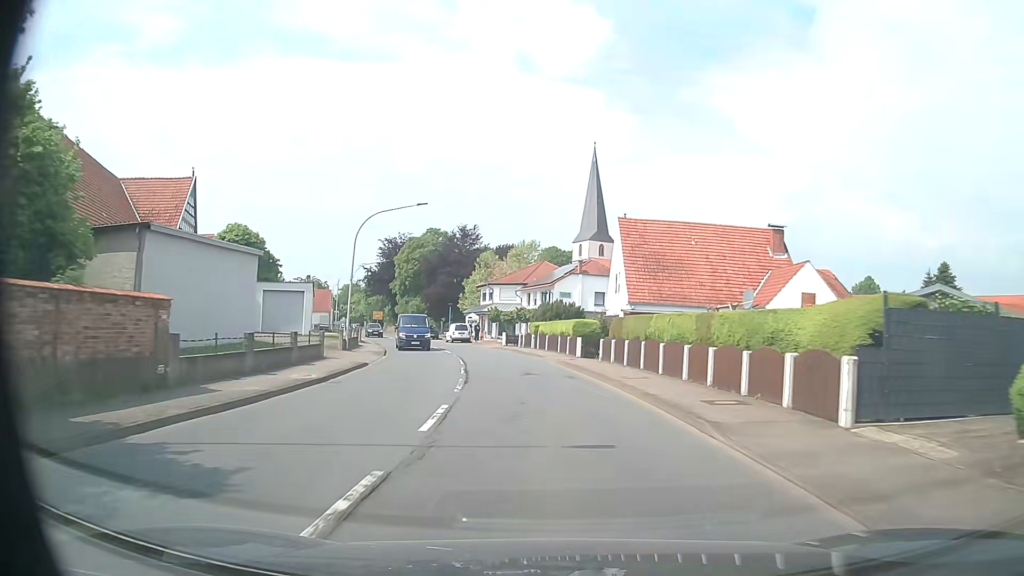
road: primary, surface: asphalt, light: Day
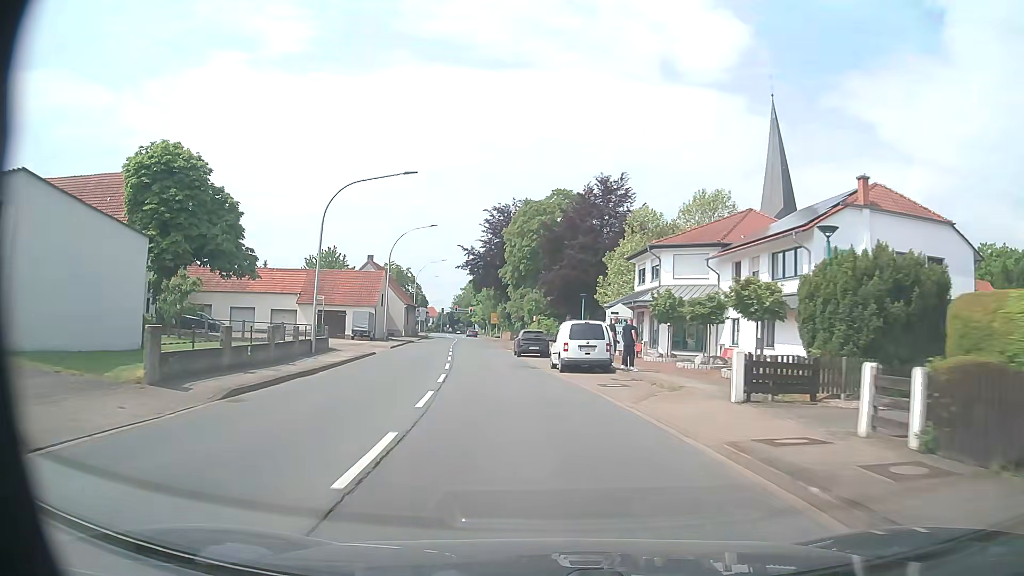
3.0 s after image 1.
(-3.8, +39.9) m; -12°
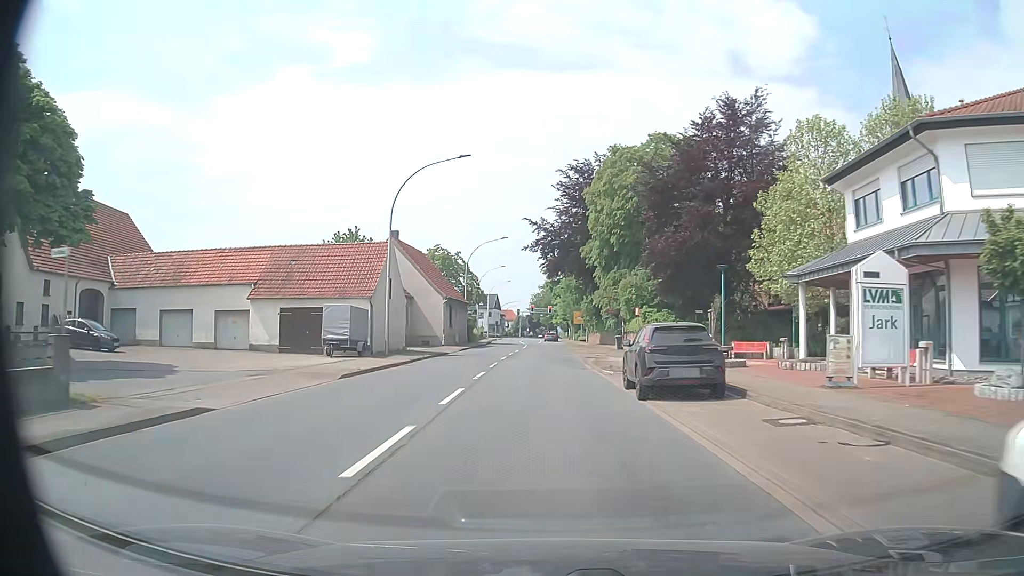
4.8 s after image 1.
(-1.7, +24.1) m; -7°
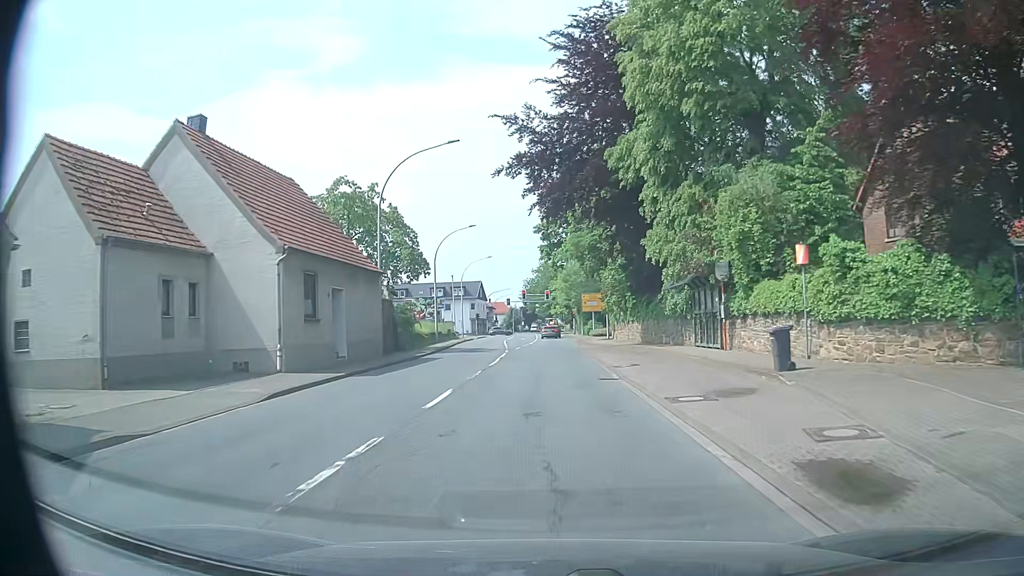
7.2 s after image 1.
(-0.3, +31.9) m; 0°
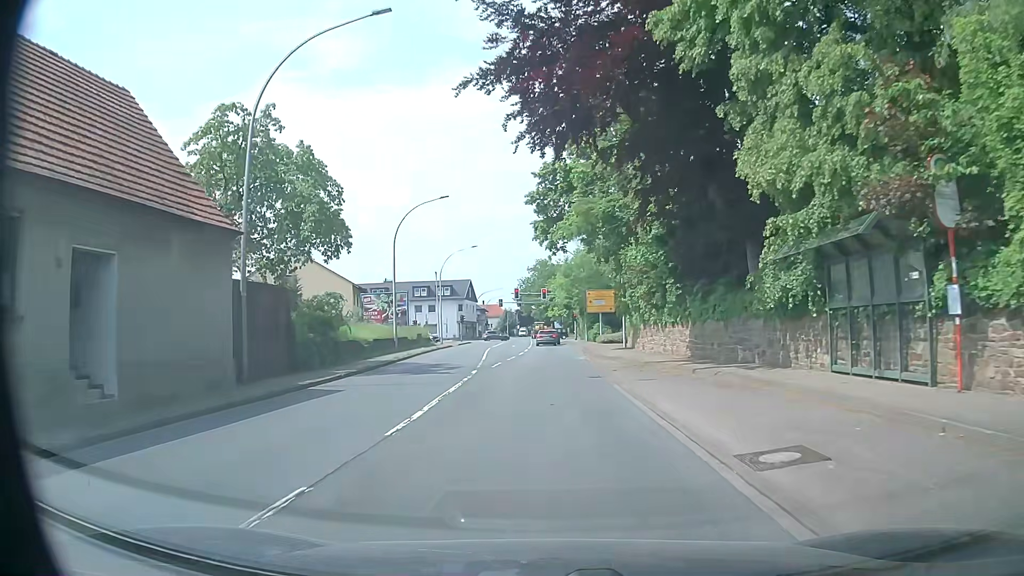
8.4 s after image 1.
(+0.1, +14.2) m; 0°
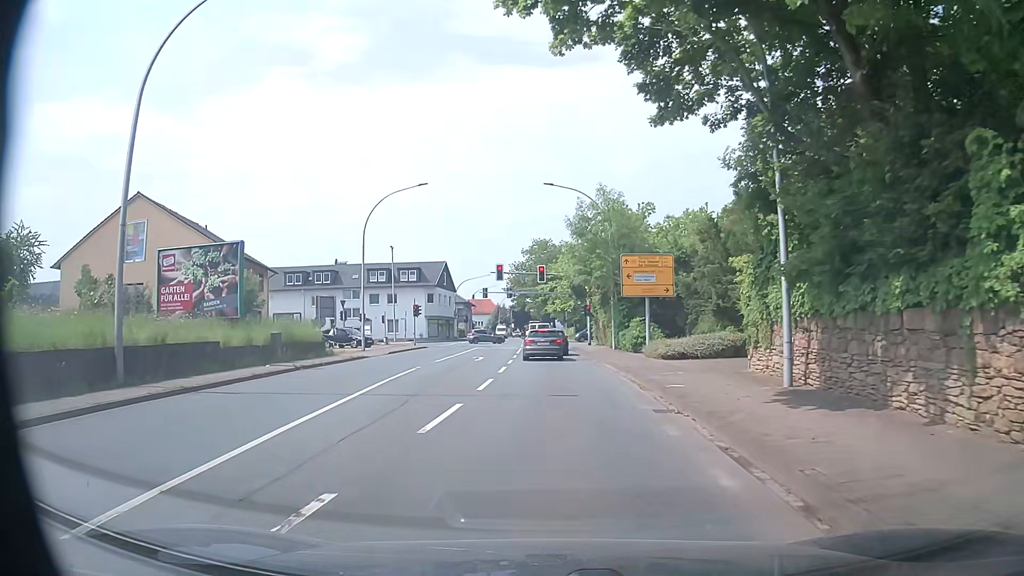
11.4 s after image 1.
(-0.1, +28.7) m; 0°
(0, +10) (0, +20) (0, +30) (0, +40) (-1, +50) (-1, +60) (-1, +70) (-2, +80) (-2, +90) (-2, +100) m
